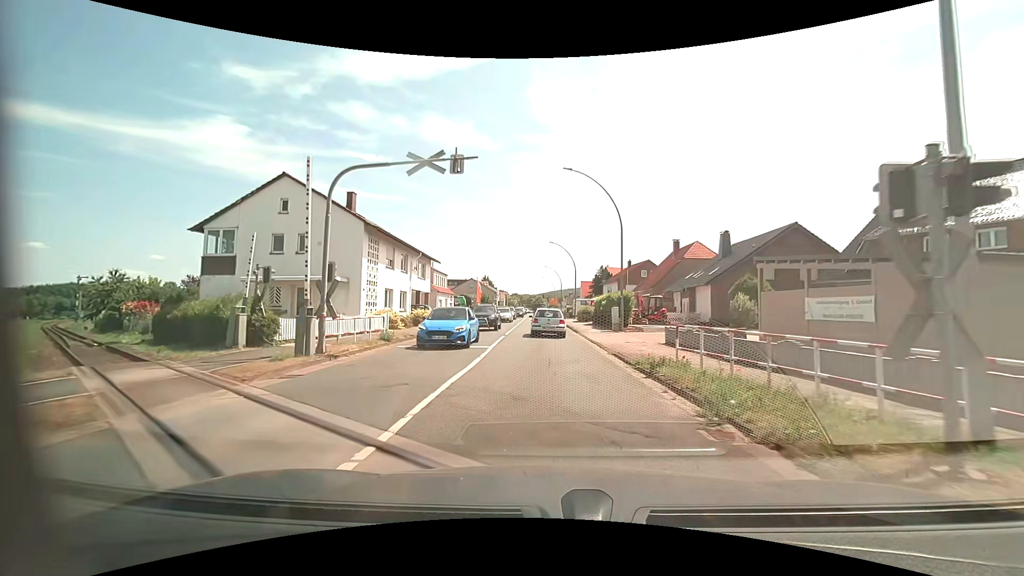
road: primary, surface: asphalt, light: Day
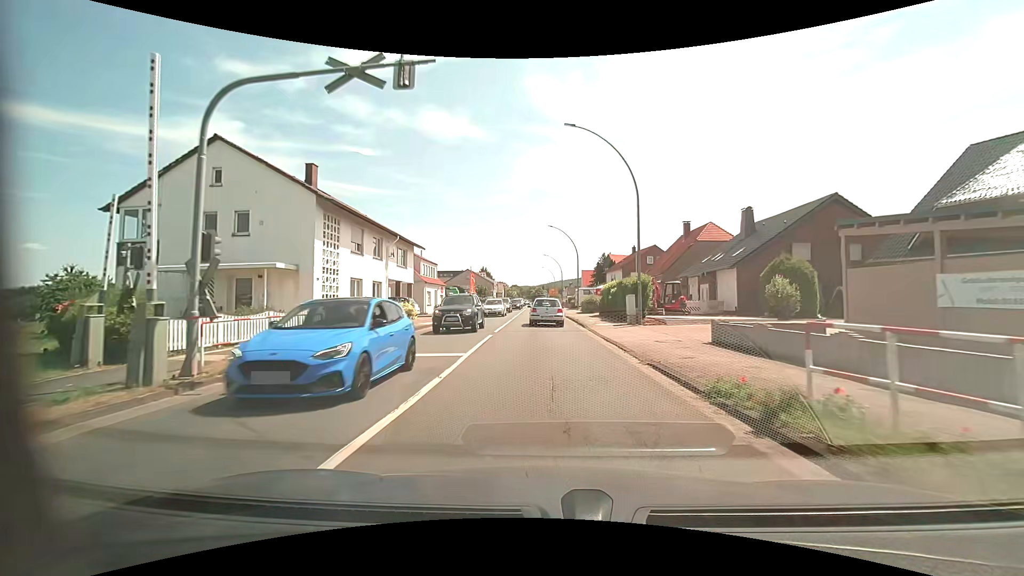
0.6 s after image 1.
(0.0, +5.7) m; 0°
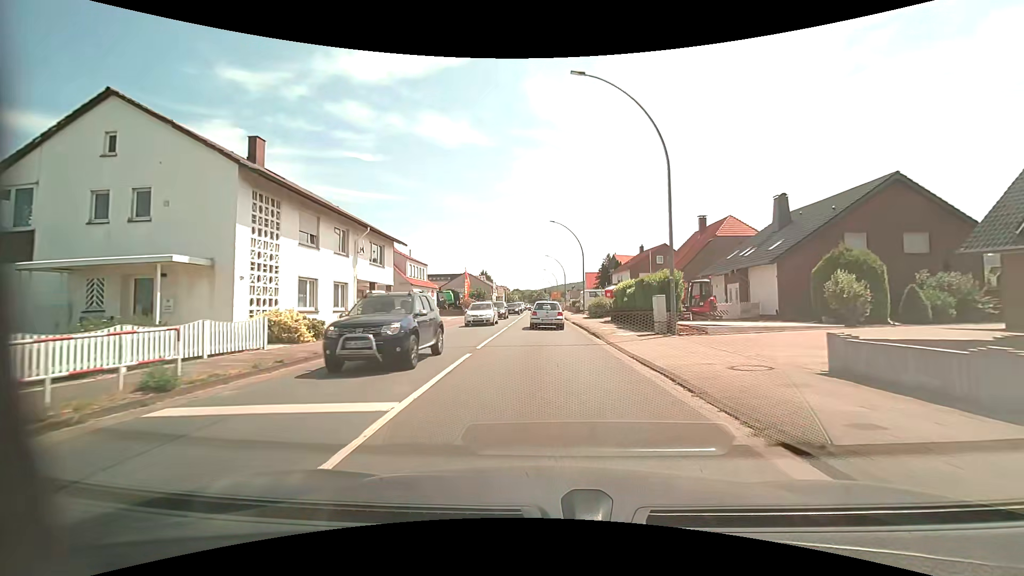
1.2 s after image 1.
(0.0, +5.9) m; -1°
(0, +10) (0, +20) (0, +30) (0, +40) (0, +50) (0, +60) (0, +70) (0, +80) (0, +90) (0, +100) m
